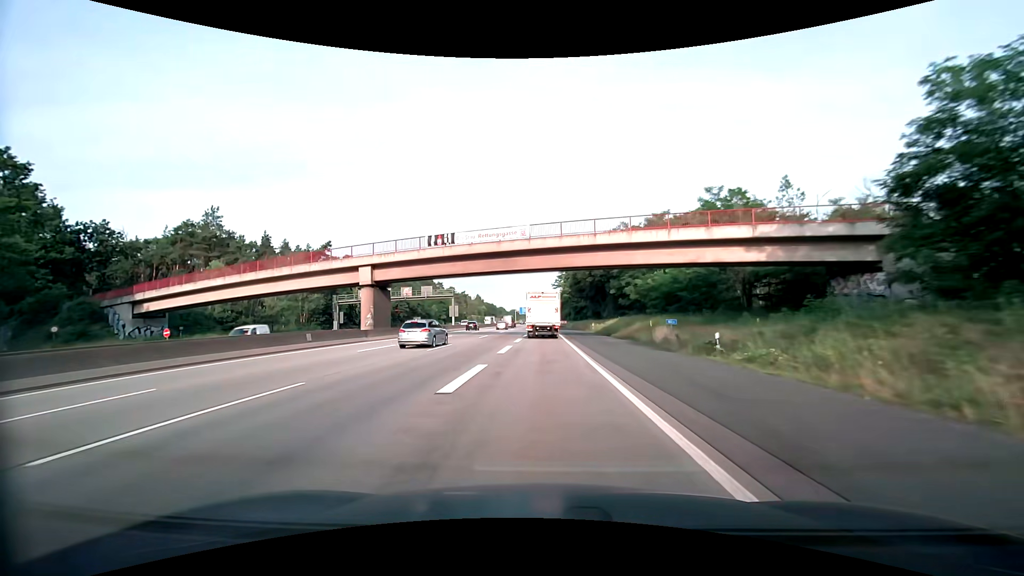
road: motorway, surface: asphalt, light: Day
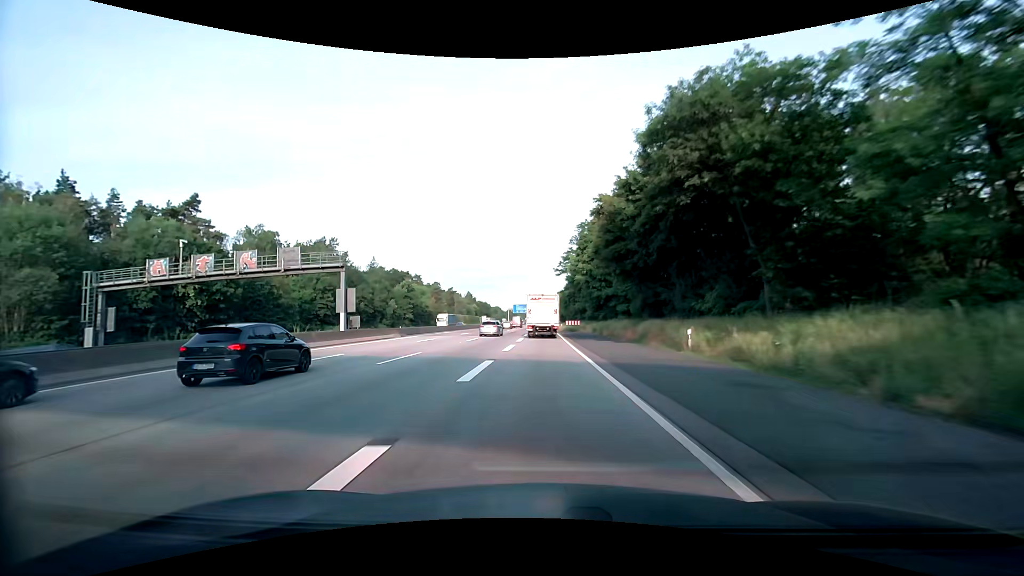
(0.0, +45.7) m; 0°
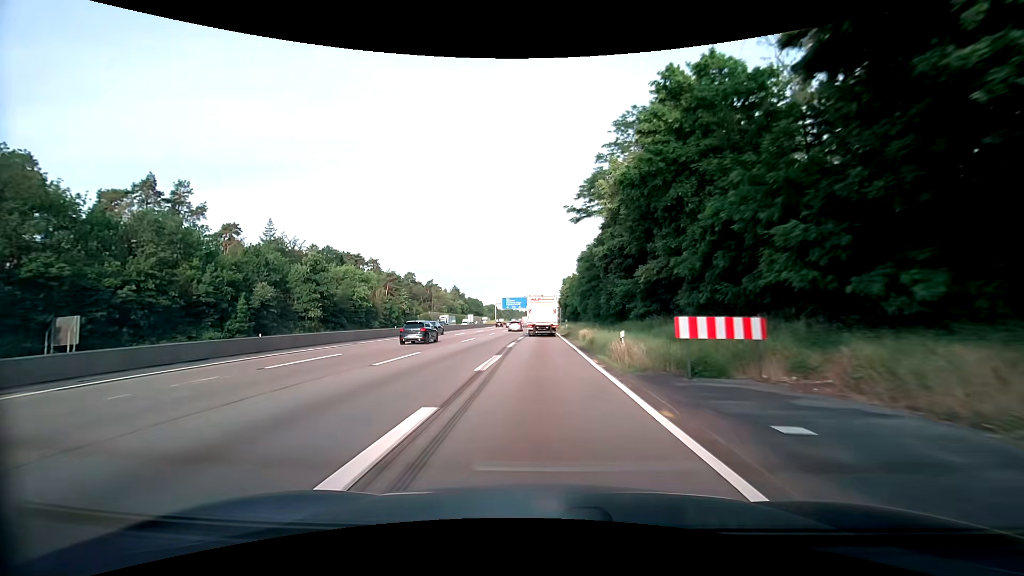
(+0.1, +58.0) m; 0°
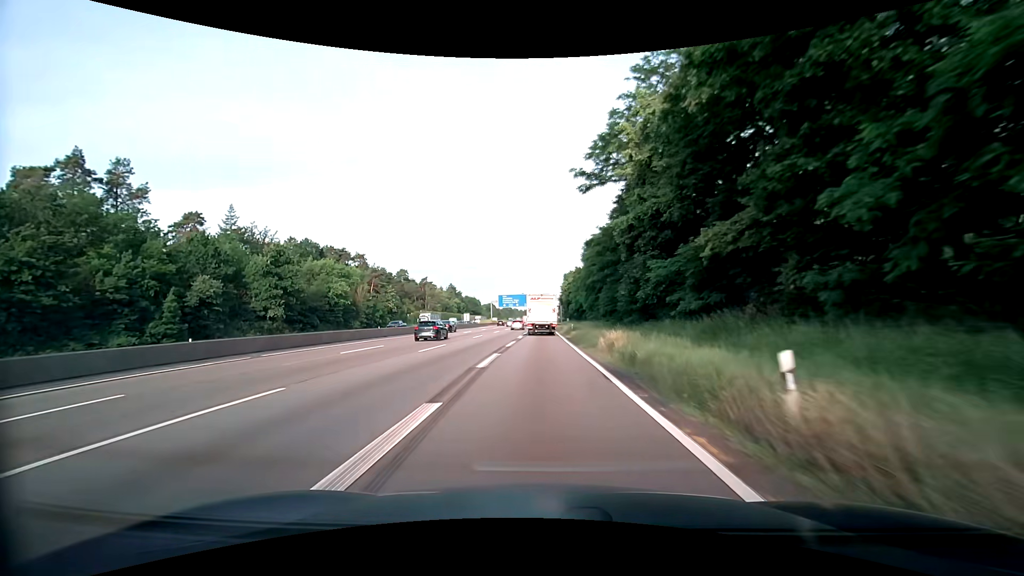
(0.0, +11.7) m; 0°
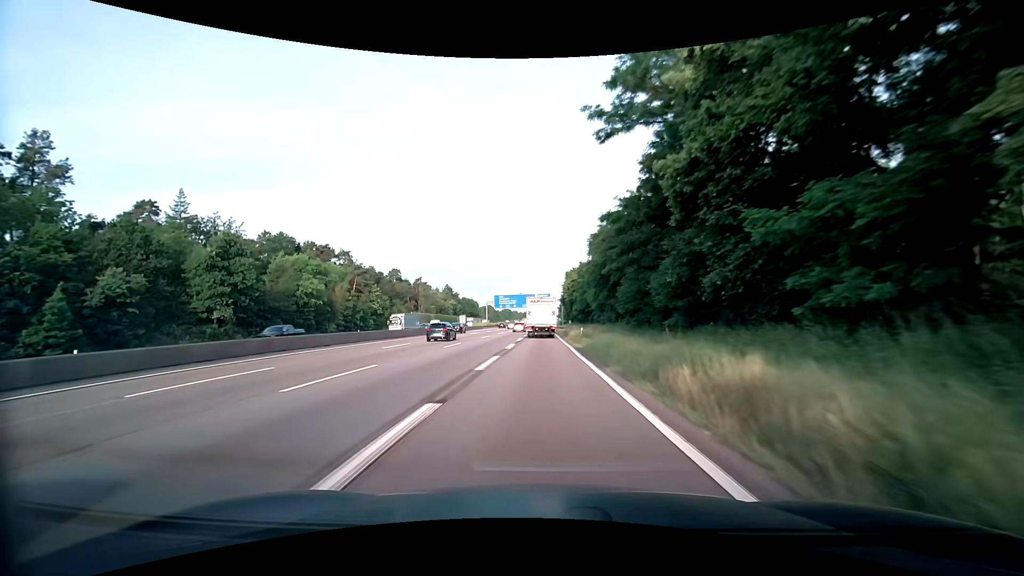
(0.0, +11.7) m; 0°
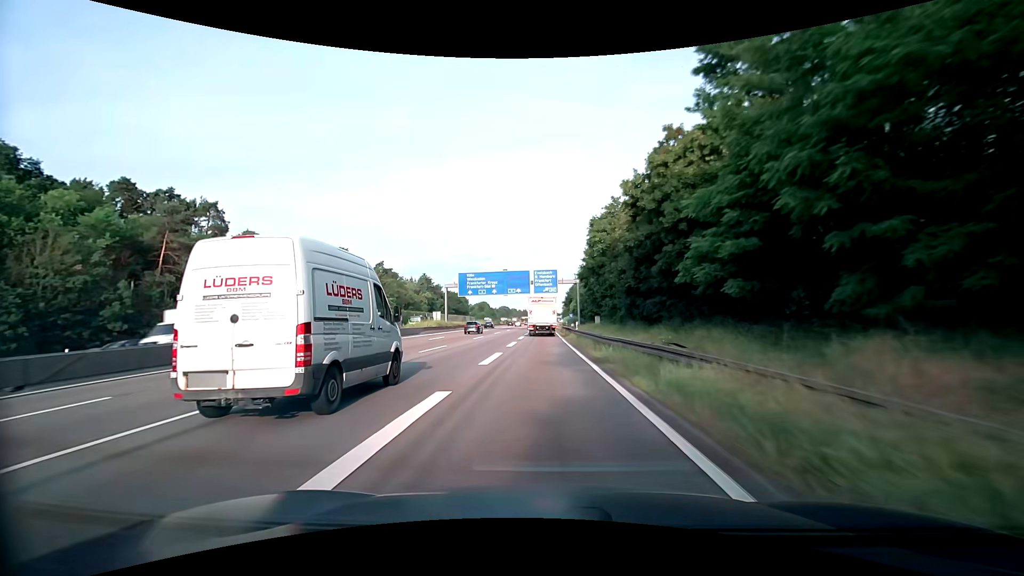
(-0.1, +59.2) m; 0°
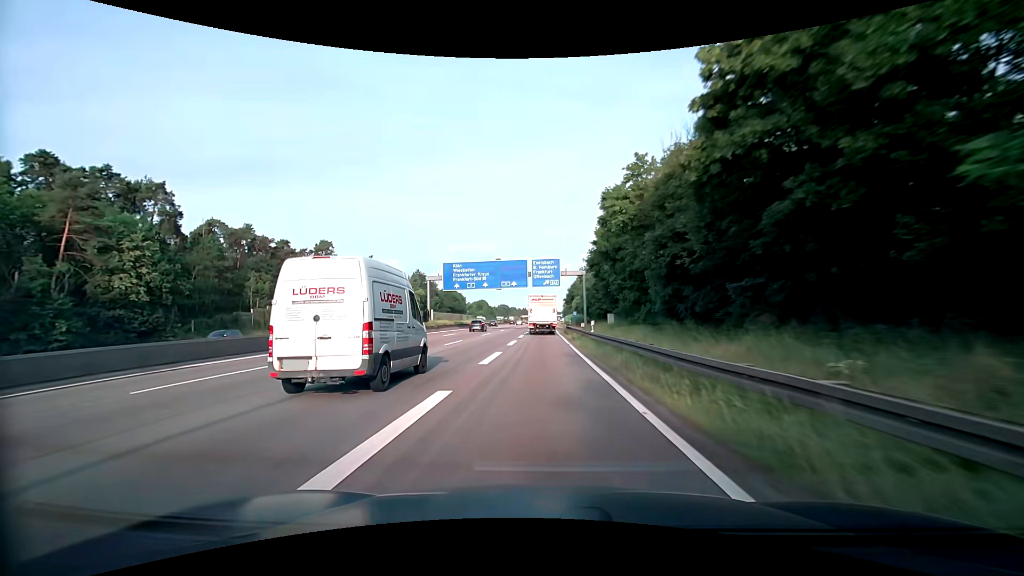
(0.0, +11.9) m; 0°
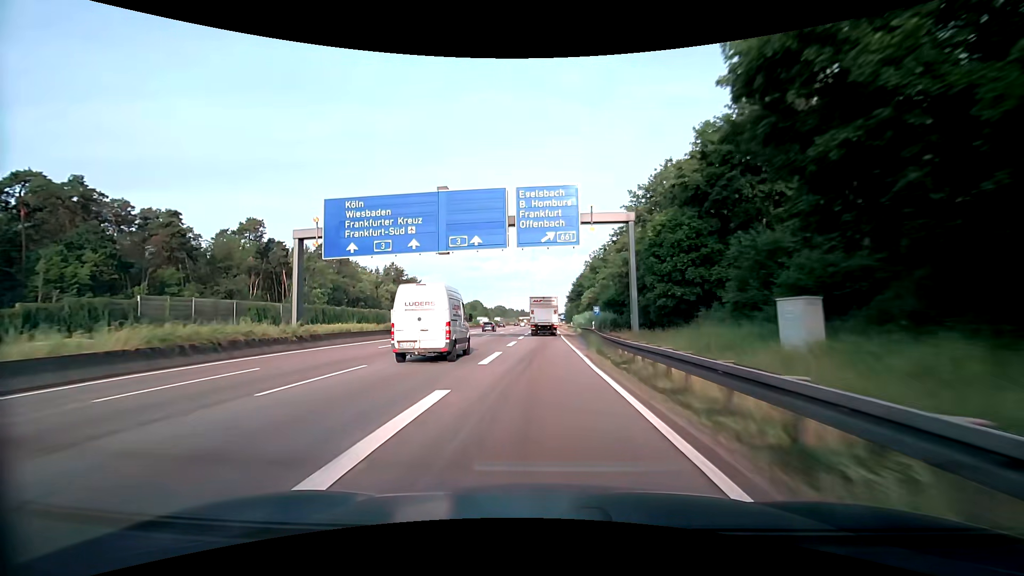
(+0.1, +36.1) m; 0°
(0, +10) (0, +20) (0, +30) (0, +40) (0, +50) (0, +60) (0, +70) (0, +80) (0, +90) (0, +100) m
